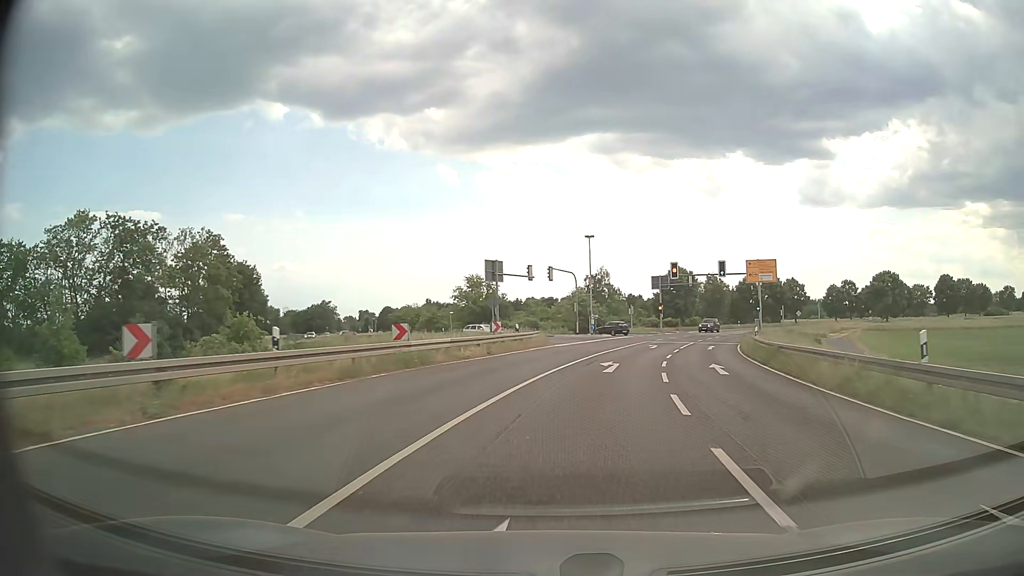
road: primary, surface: asphalt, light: Day
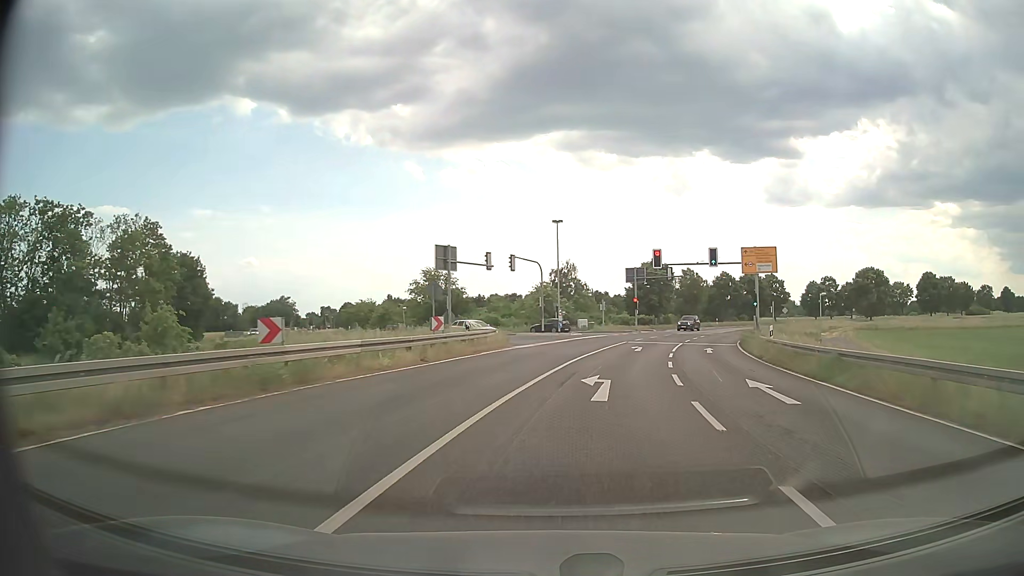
(+0.2, +7.9) m; +3°
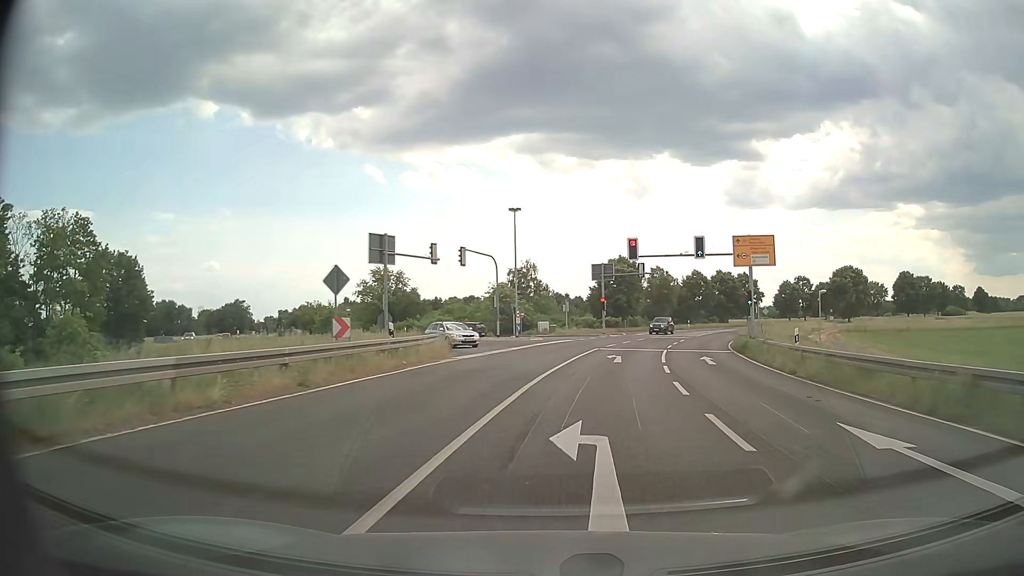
(+0.2, +7.3) m; +4°
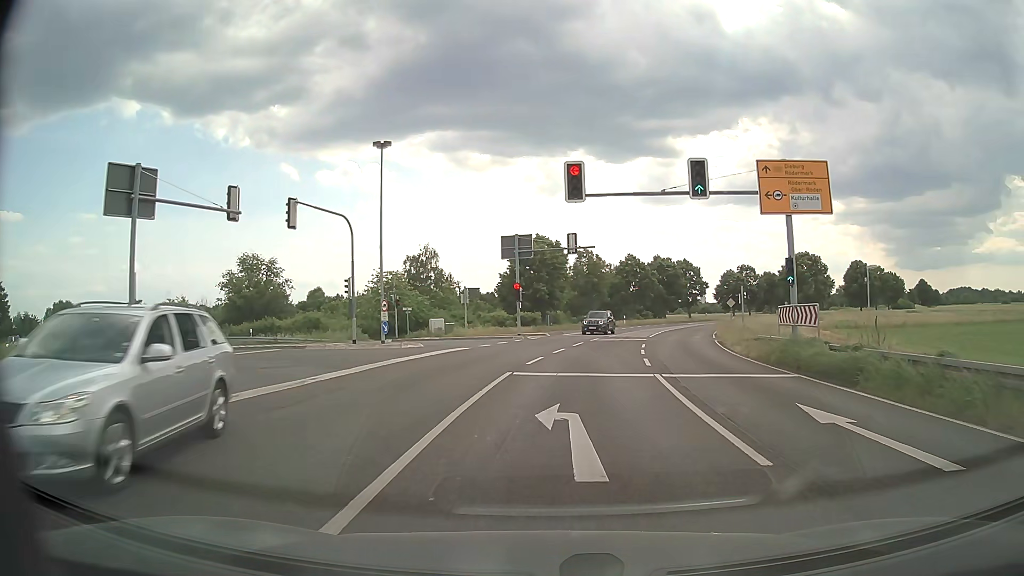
(+1.2, +17.9) m; +7°
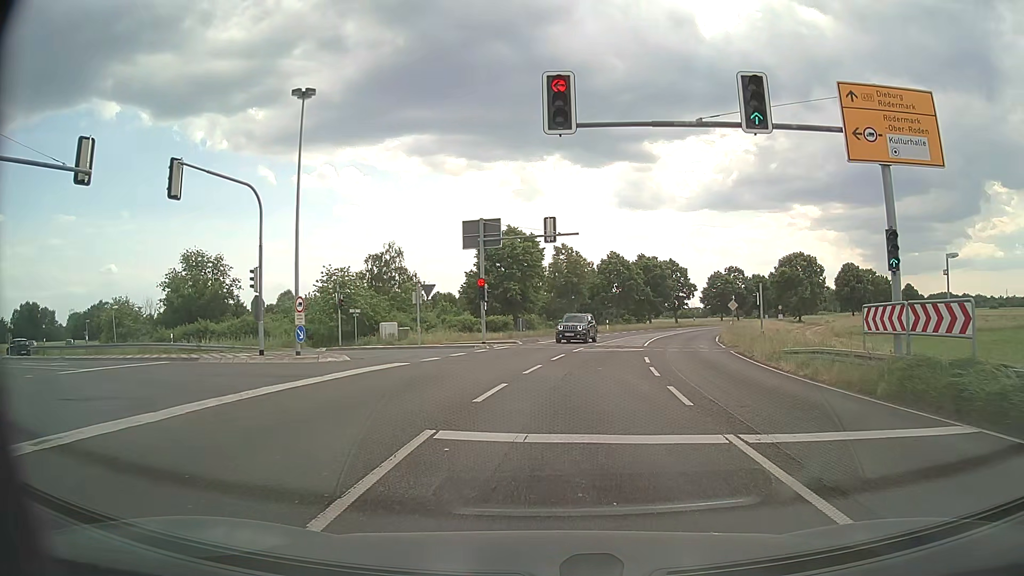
(+0.1, +7.8) m; +2°
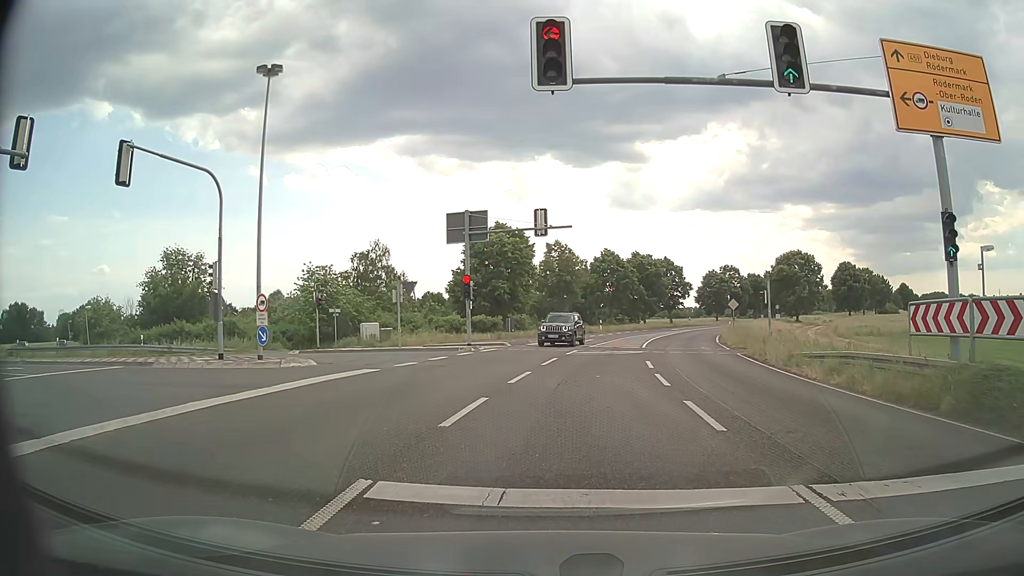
(0.0, +2.3) m; +1°
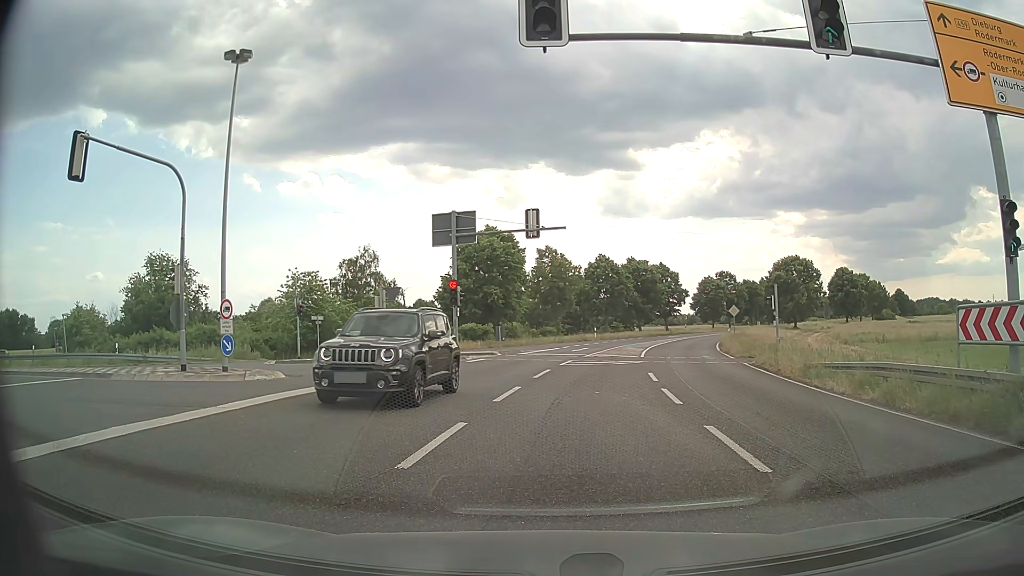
(0.0, +1.8) m; -1°
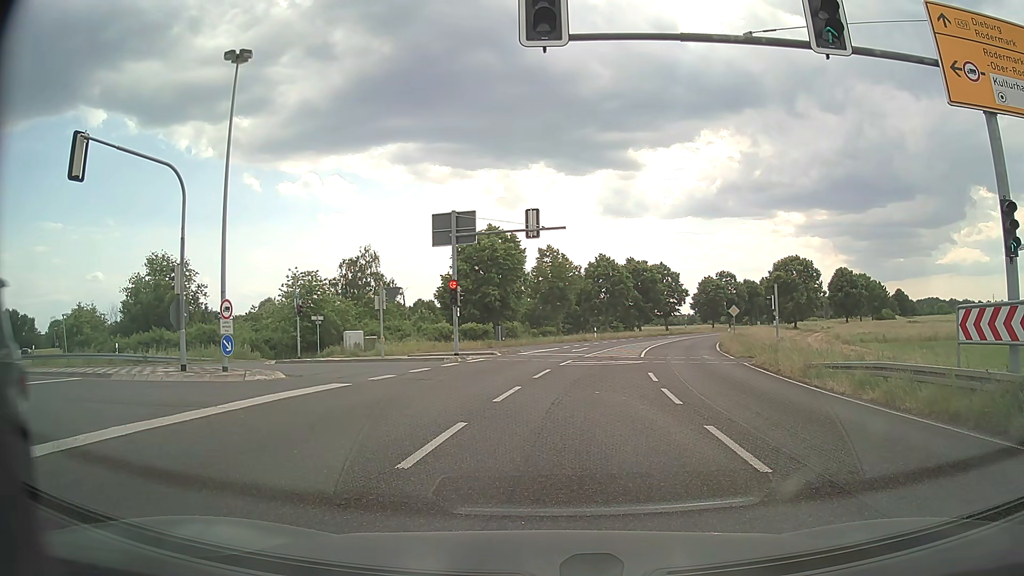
(0.0, 0.0) m; 0°
(0, +10) (-3, +19) (-11, +26) (-20, +28) (-30, +31) (-39, +34) (-48, +40) (-55, +47) (-61, +55) (-67, +63) m
